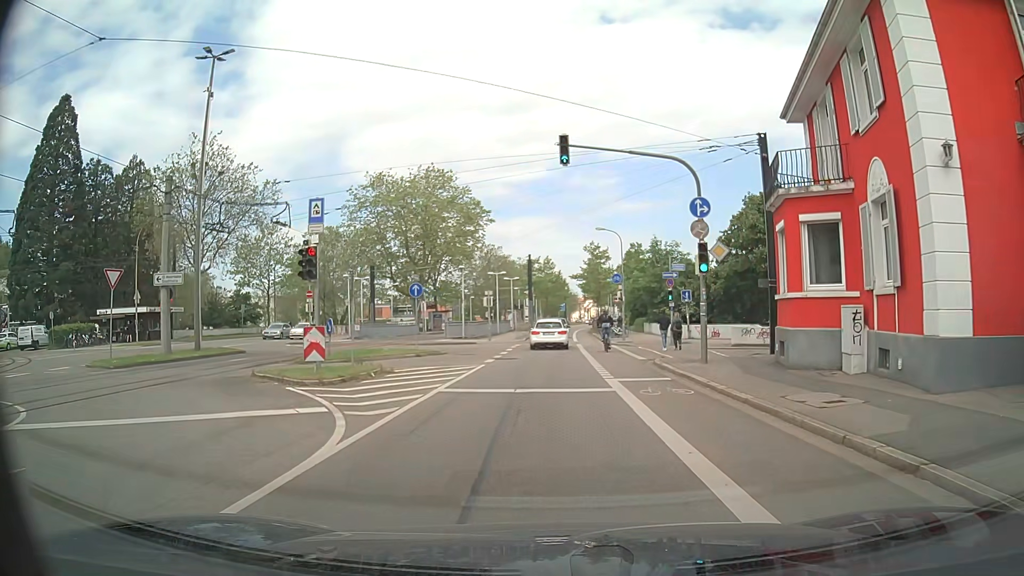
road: secondary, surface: asphalt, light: Day
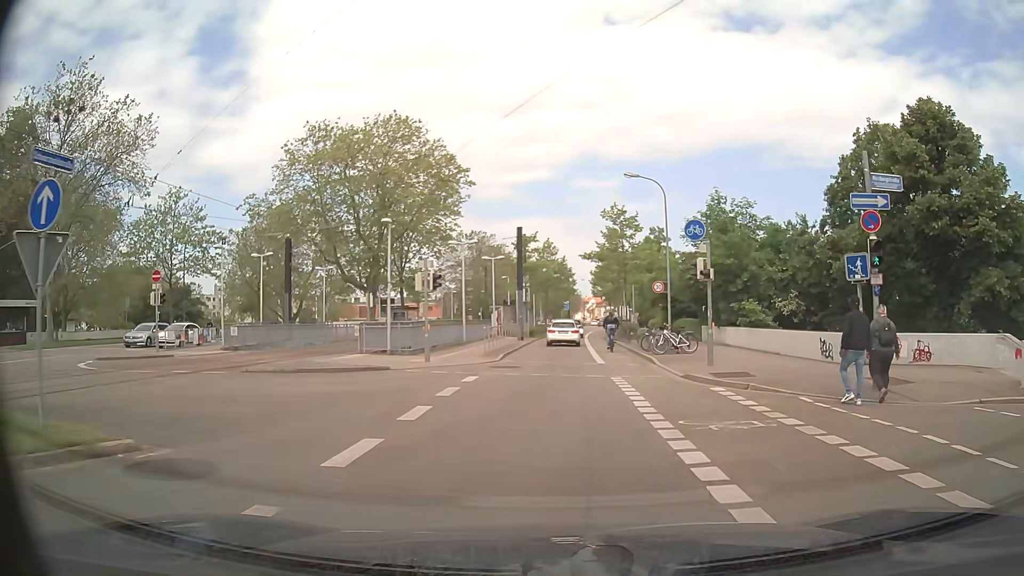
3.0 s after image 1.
(-0.2, +22.2) m; -1°
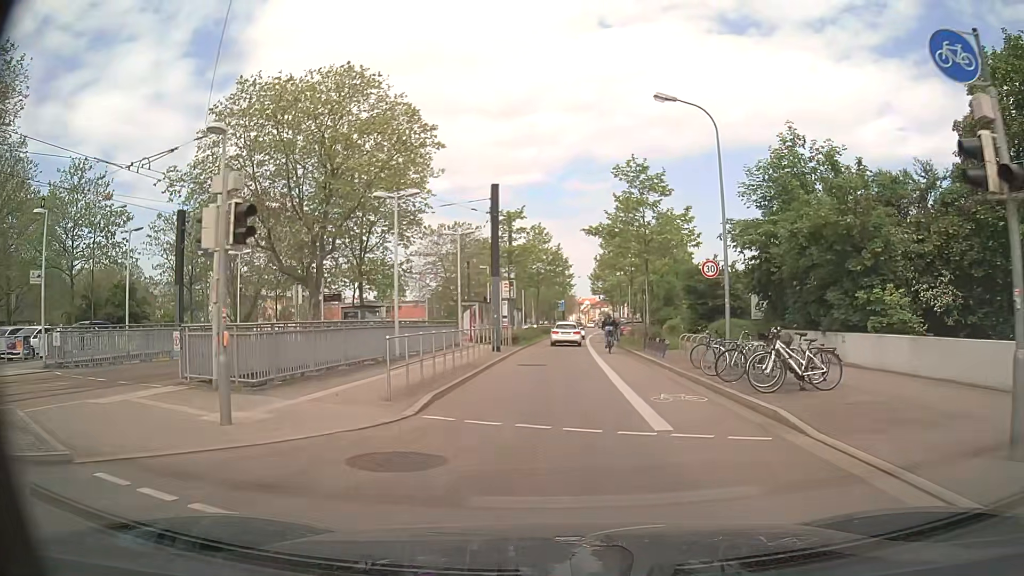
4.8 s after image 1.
(+0.2, +13.4) m; +1°
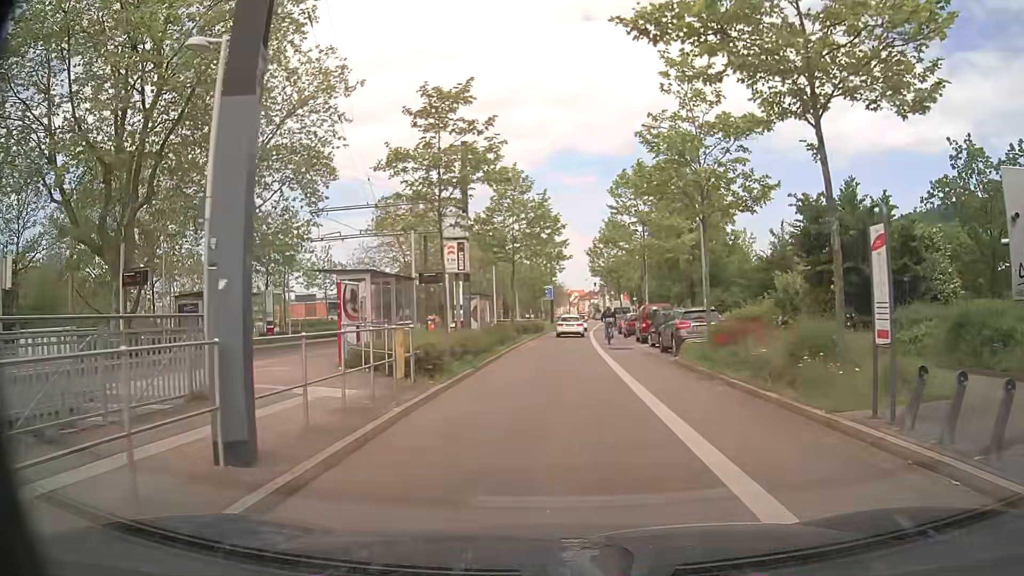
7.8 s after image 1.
(+0.2, +22.3) m; +1°
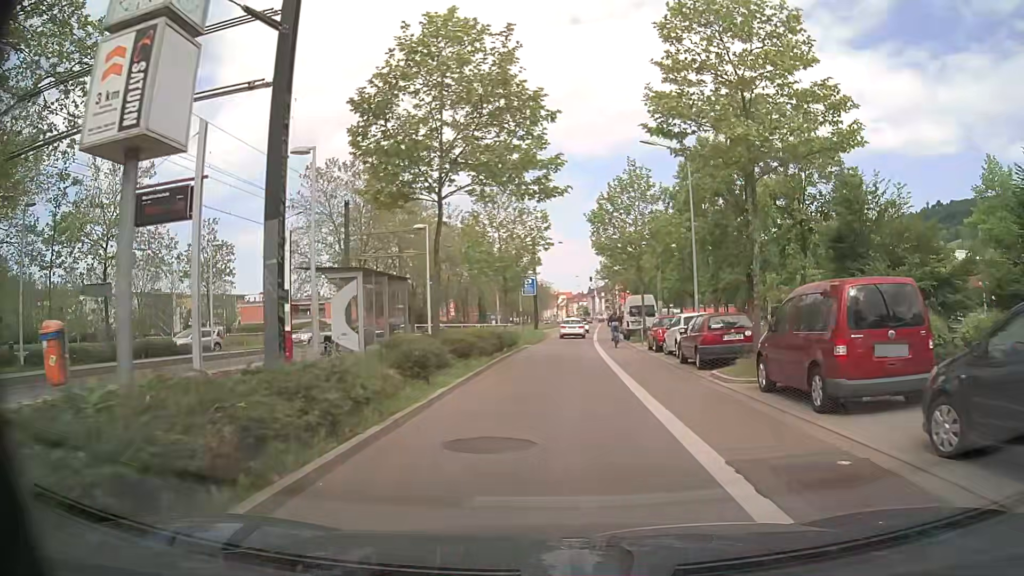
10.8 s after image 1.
(+0.2, +22.4) m; 0°
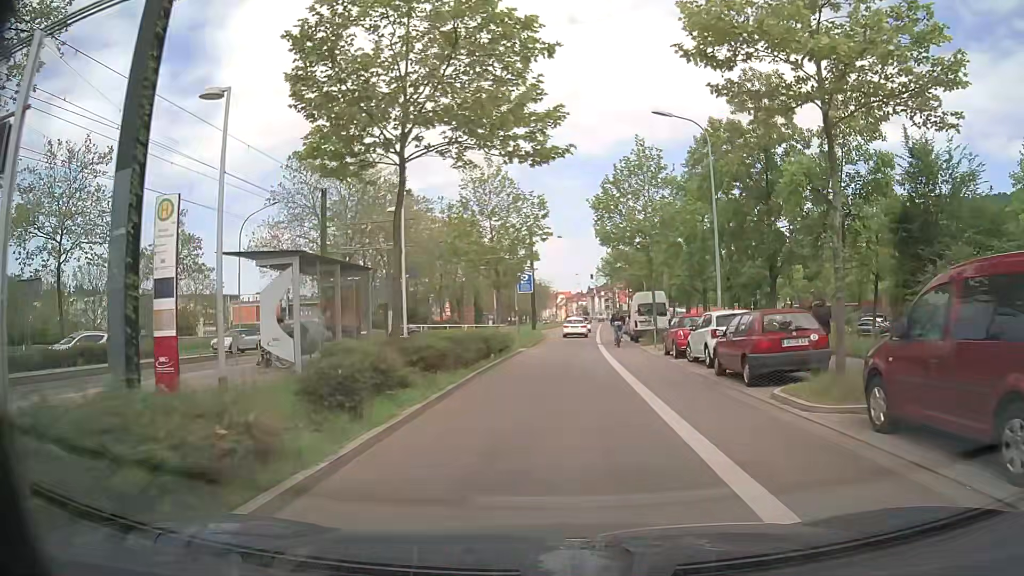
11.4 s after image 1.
(+0.1, +4.5) m; +1°
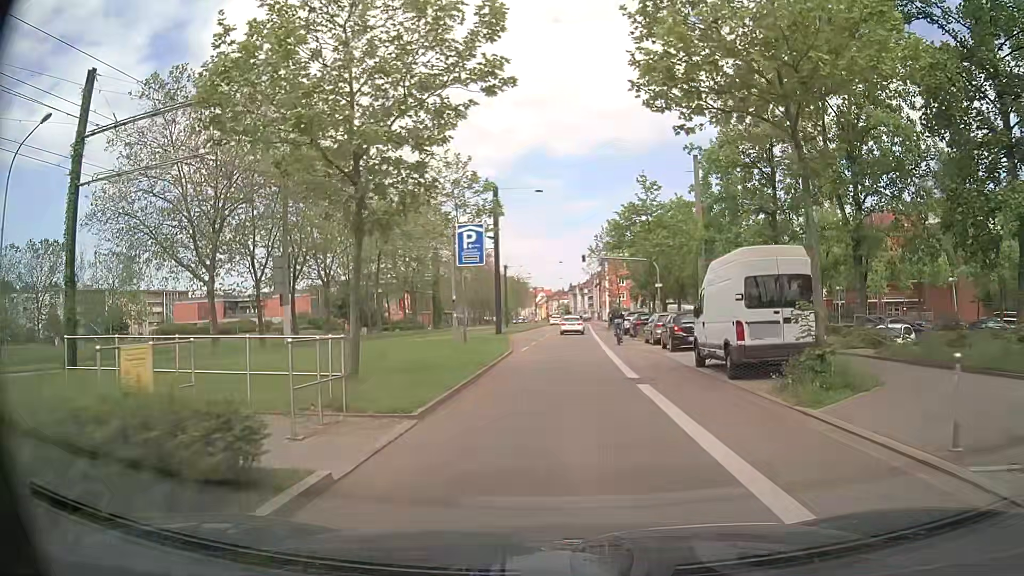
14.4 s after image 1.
(+0.2, +22.6) m; +1°
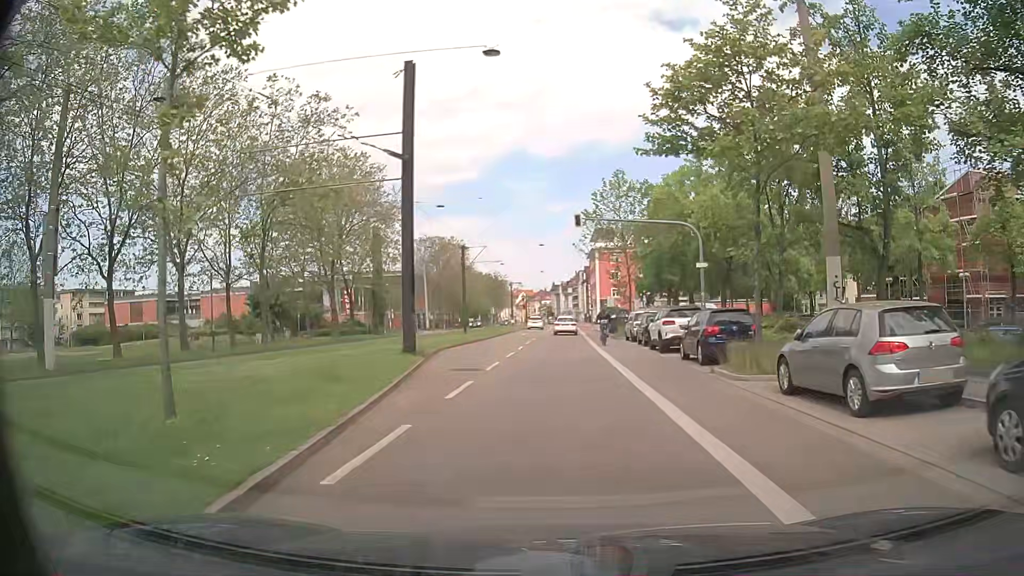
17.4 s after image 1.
(+0.4, +22.5) m; +1°
(0, +10) (0, +20) (0, +30) (0, +40) (+1, +50) (+1, +60) (+1, +70) (+2, +80) (+1, +90) (+1, +100) m
